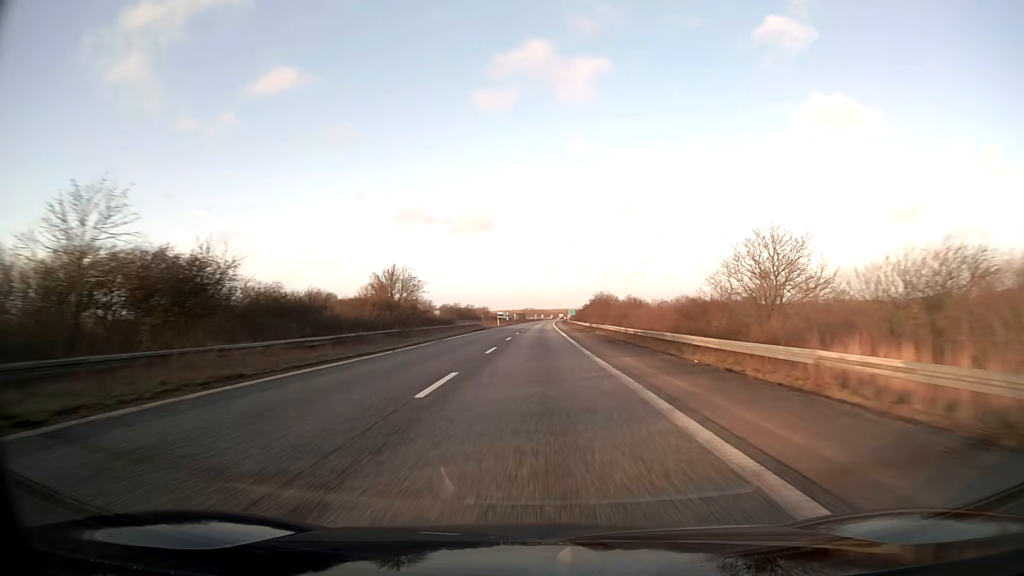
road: motorway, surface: asphalt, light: Day
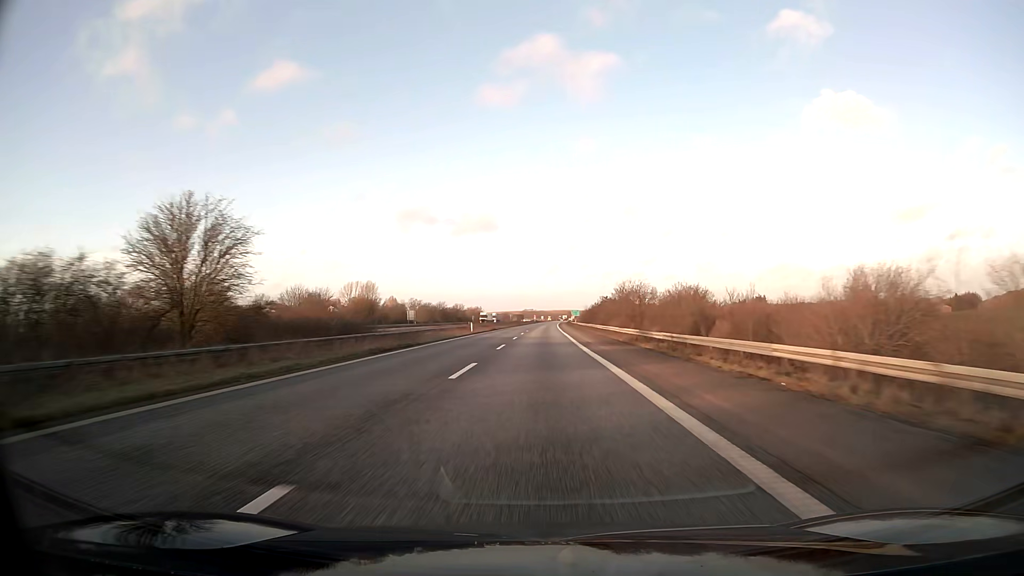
(0.0, +41.3) m; 0°
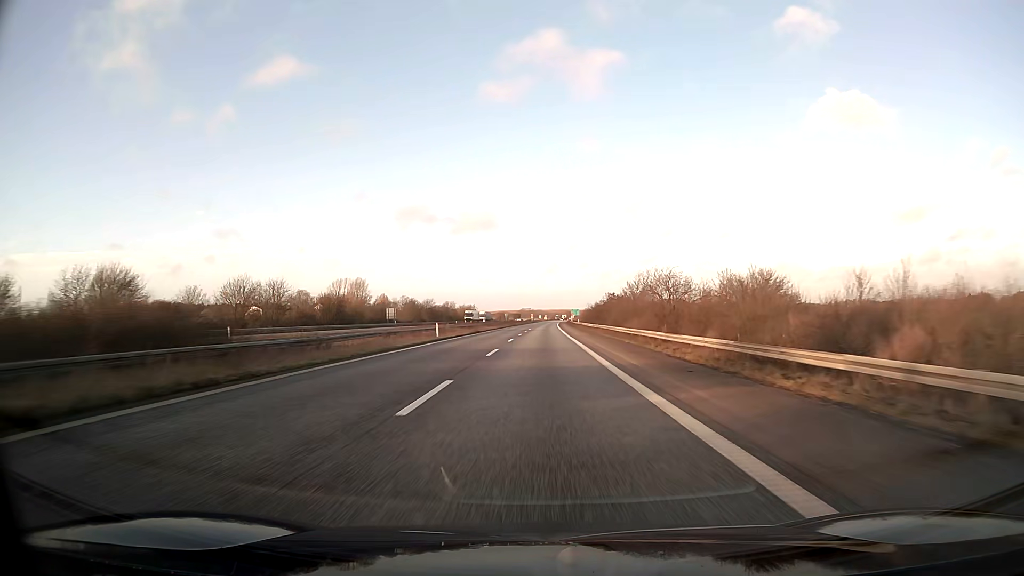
(0.0, +20.6) m; 0°
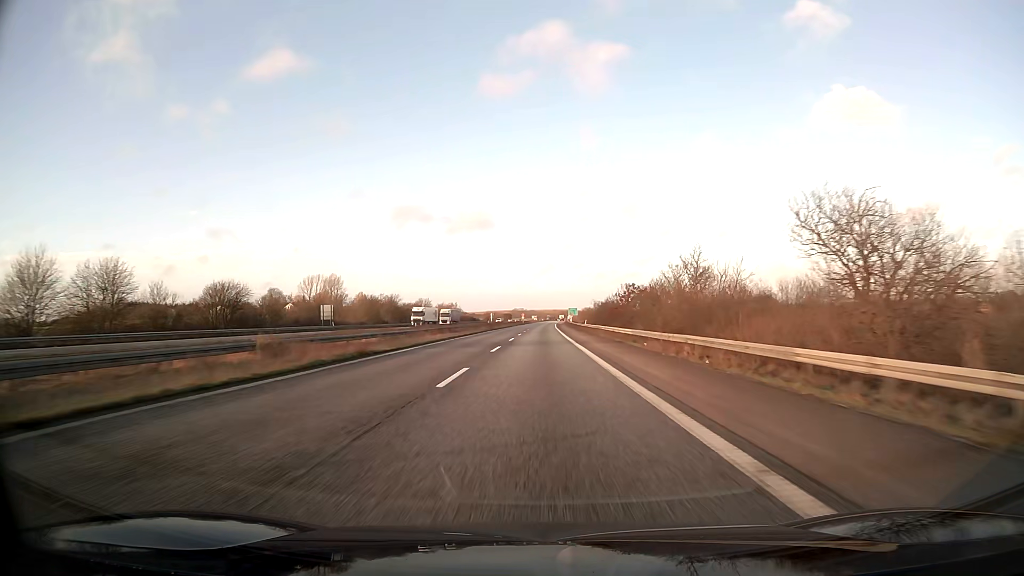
(+0.2, +41.2) m; +1°
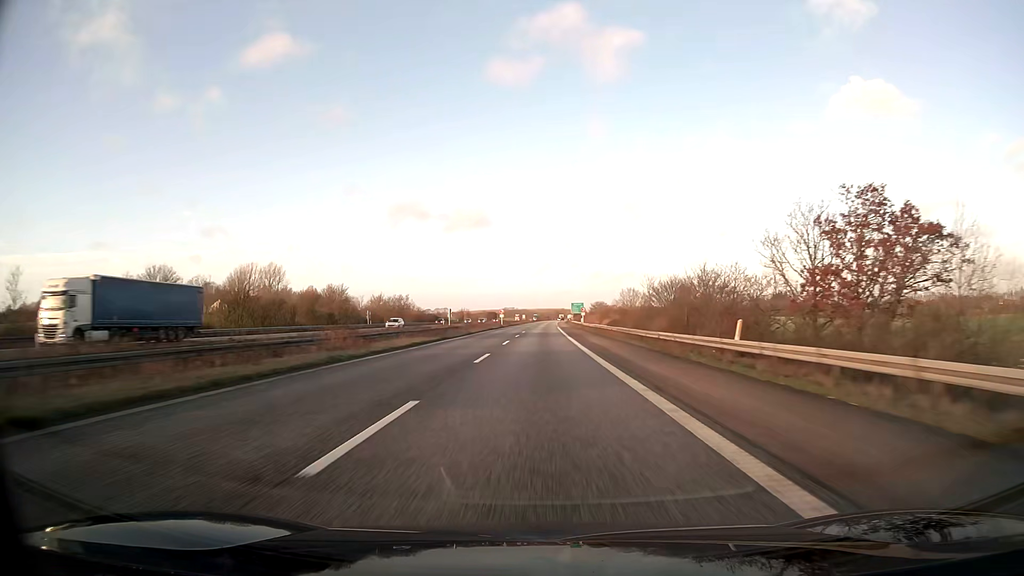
(+0.4, +82.4) m; +1°
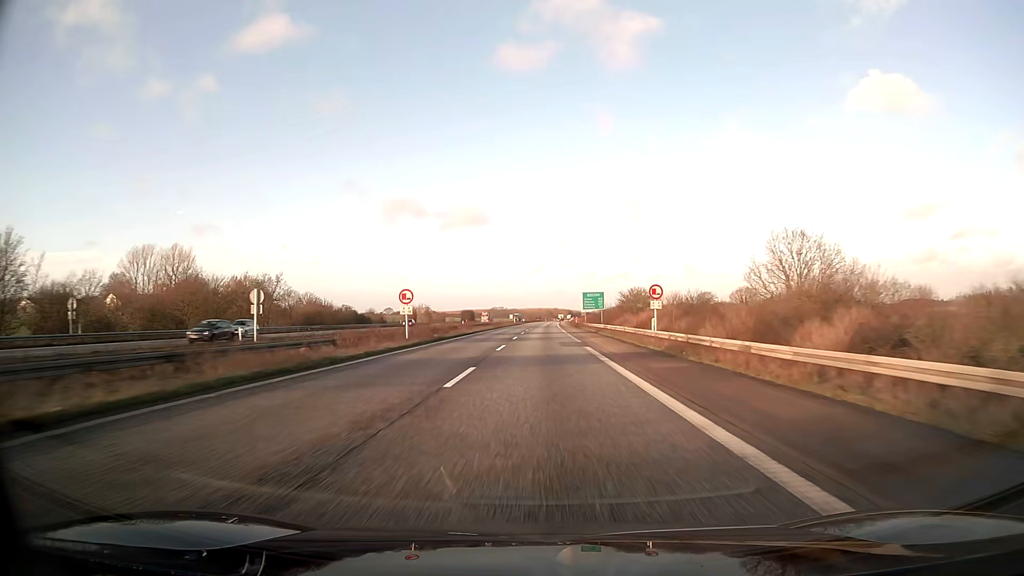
(+0.4, +82.4) m; +1°
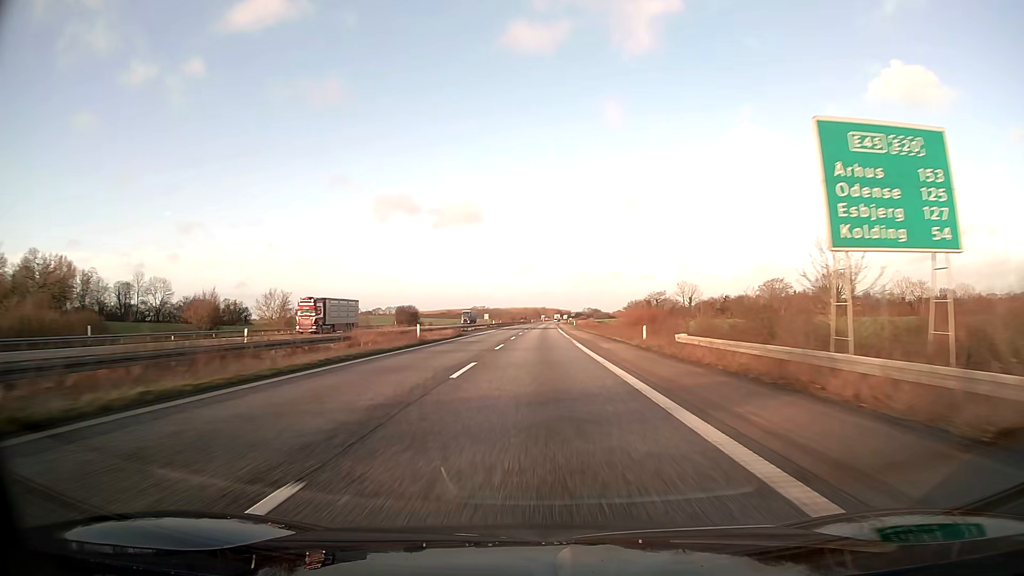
(+1.0, +103.1) m; +1°
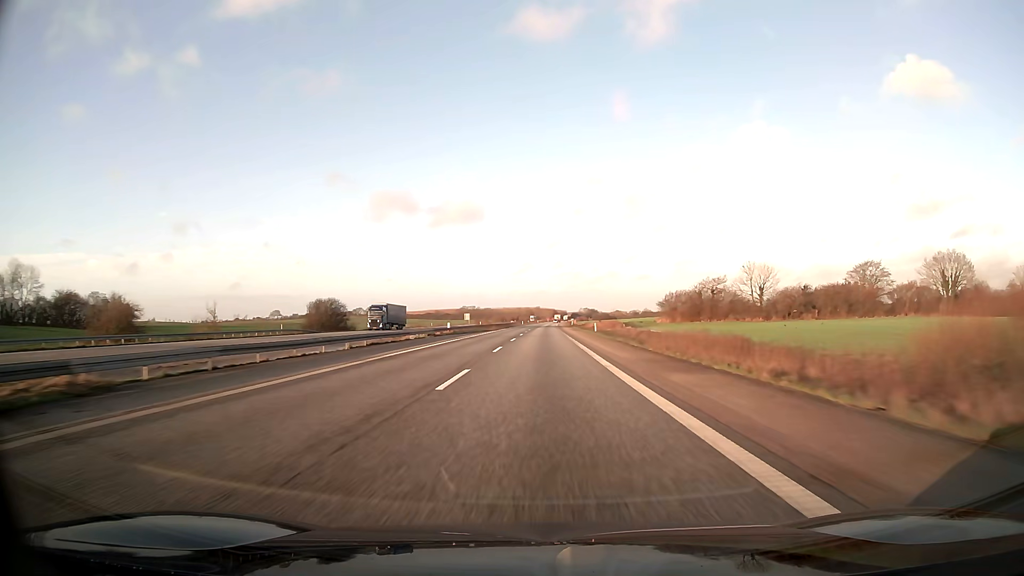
(+0.2, +61.8) m; 0°
(0, +10) (0, +20) (0, +30) (0, +40) (0, +50) (0, +60) (0, +70) (0, +80) (+1, +90) (+1, +100) m
